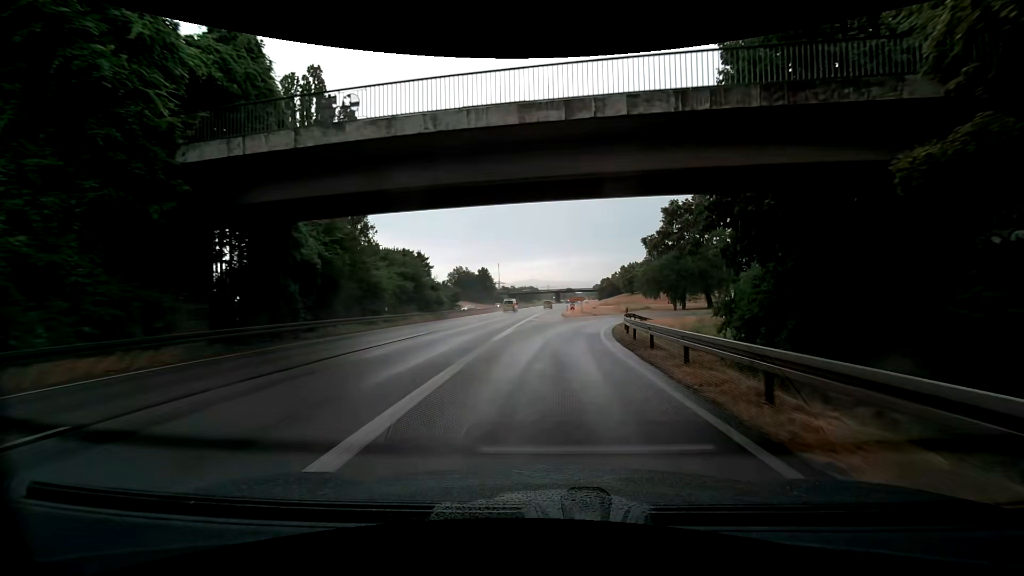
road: trunk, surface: asphalt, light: Day
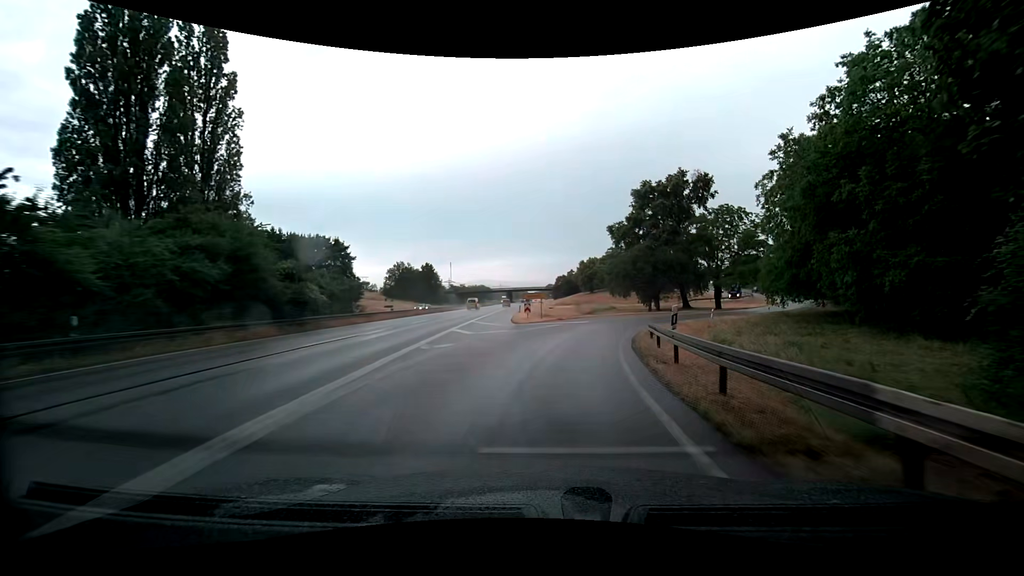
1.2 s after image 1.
(+0.7, +19.3) m; +4°
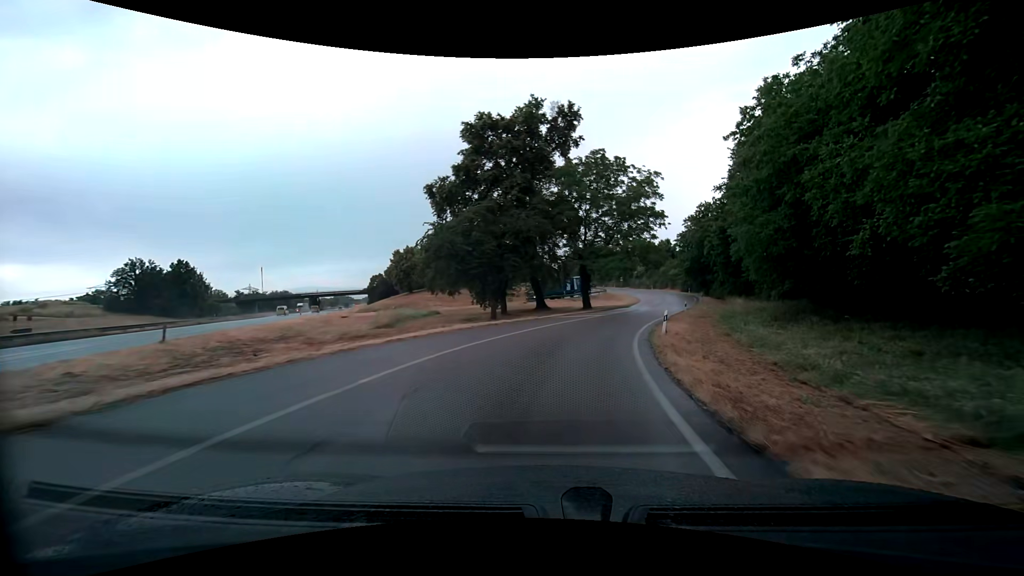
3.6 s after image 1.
(+4.3, +35.8) m; +20°
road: trunk_link
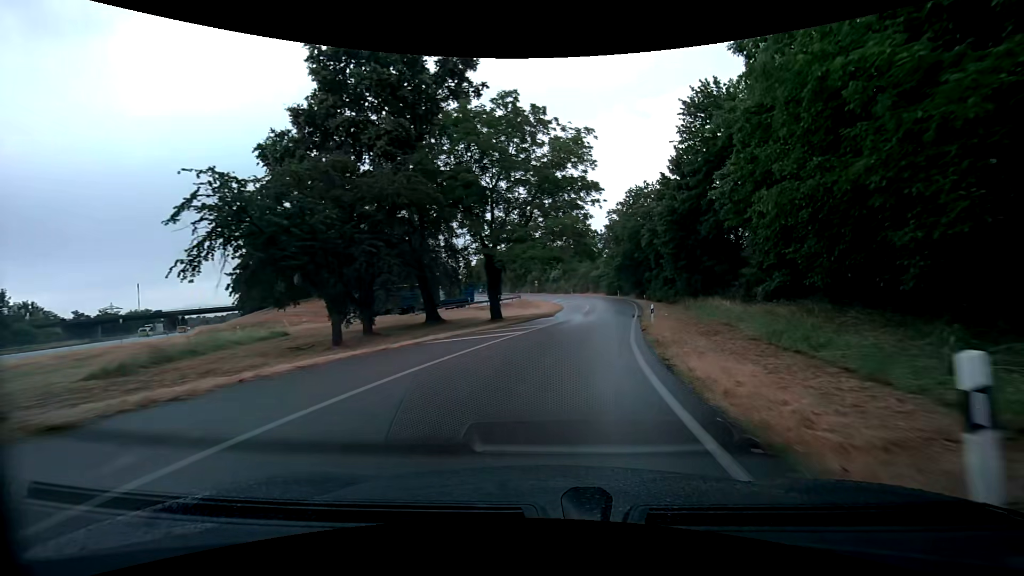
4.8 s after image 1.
(+1.3, +18.1) m; +9°
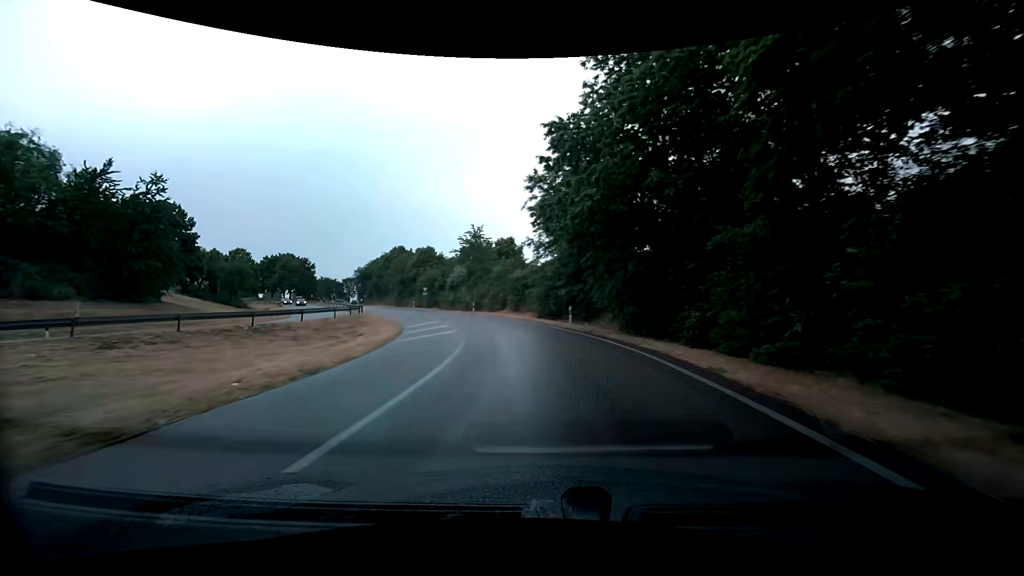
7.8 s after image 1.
(+6.1, +46.4) m; +11°
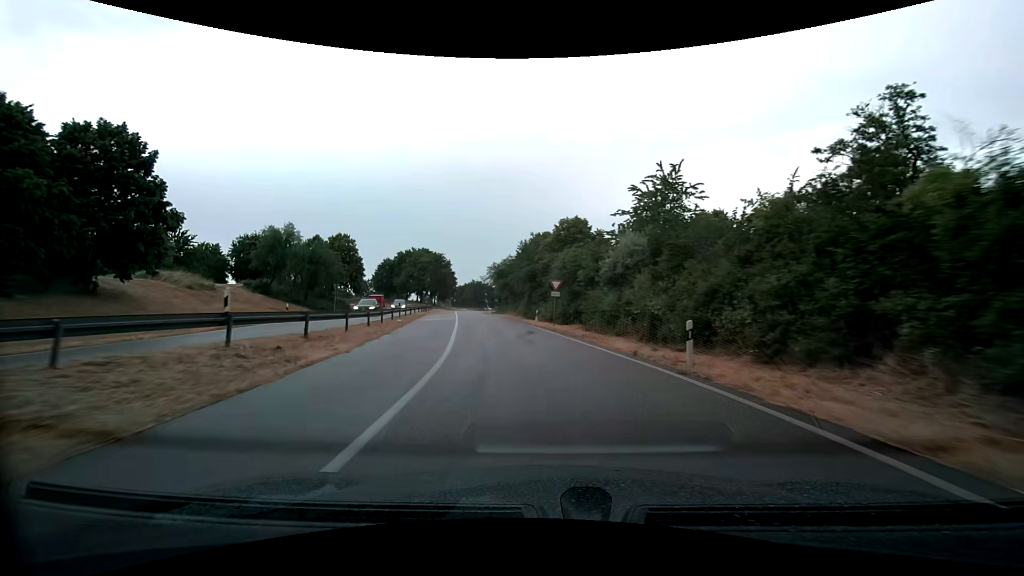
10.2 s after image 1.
(-4.6, +37.6) m; -16°
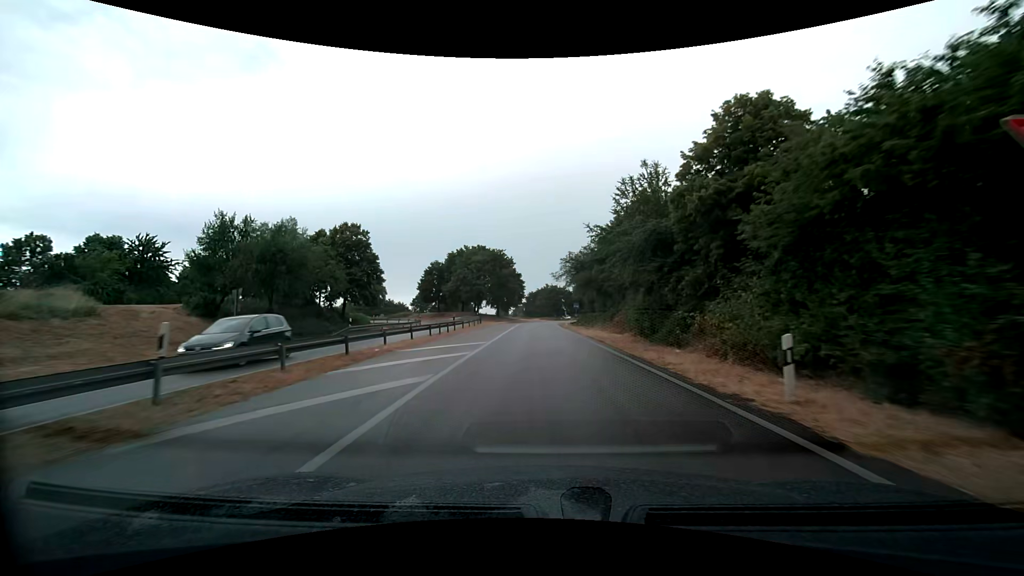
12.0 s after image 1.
(-3.5, +28.4) m; -12°
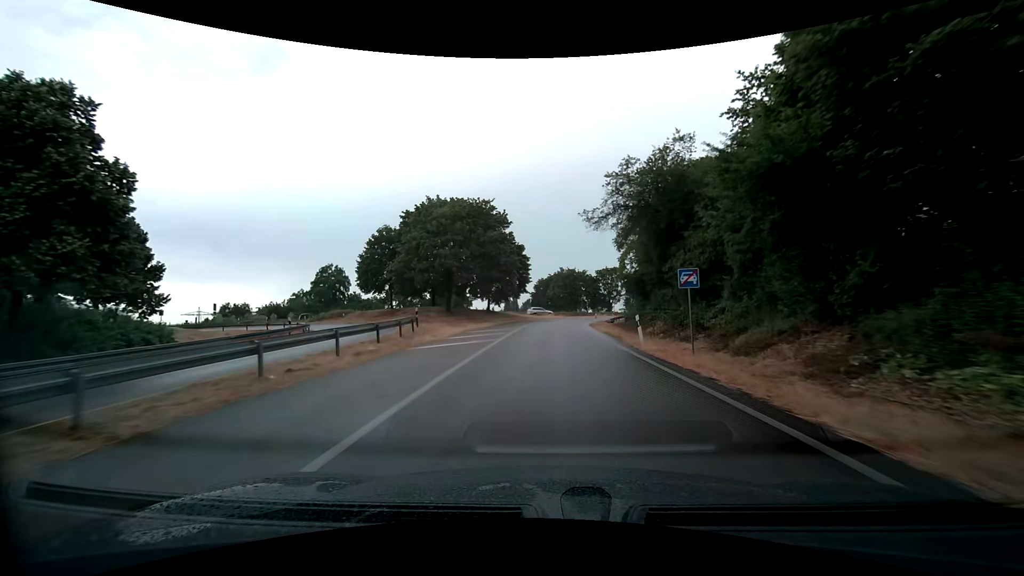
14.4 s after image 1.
(-1.1, +38.1) m; -2°
(0, +10) (0, +20) (0, +30) (0, +40) (+1, +50) (+2, +60) (+5, +70) (+9, +79) (+14, +87) (+21, +95) m
